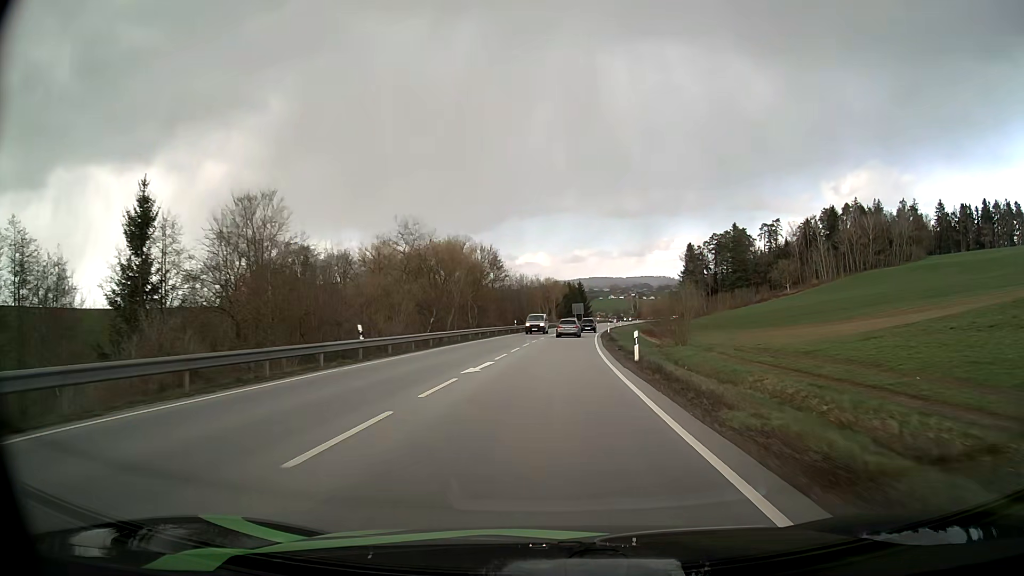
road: primary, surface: asphalt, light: Day
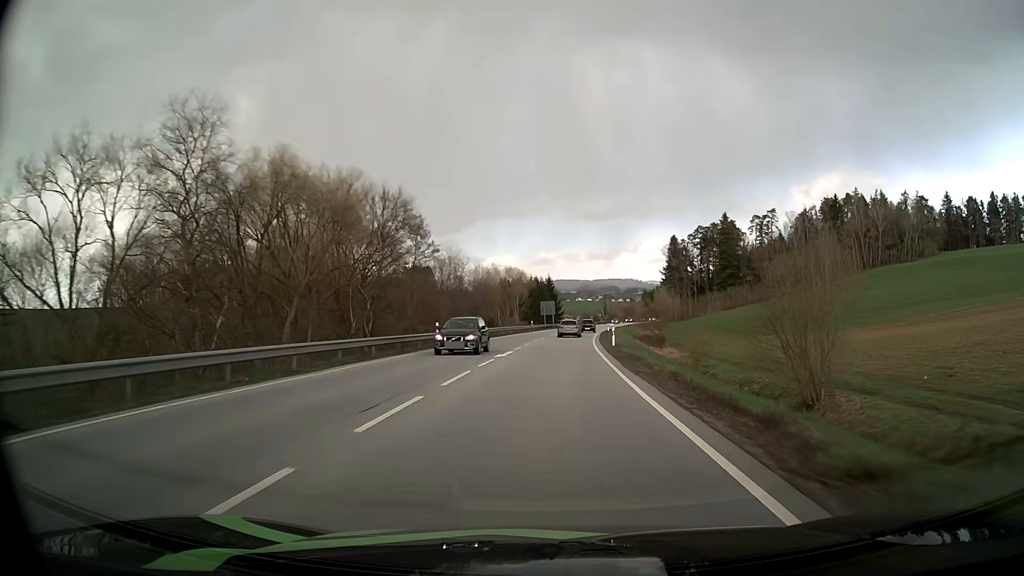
(+0.8, +34.1) m; +3°
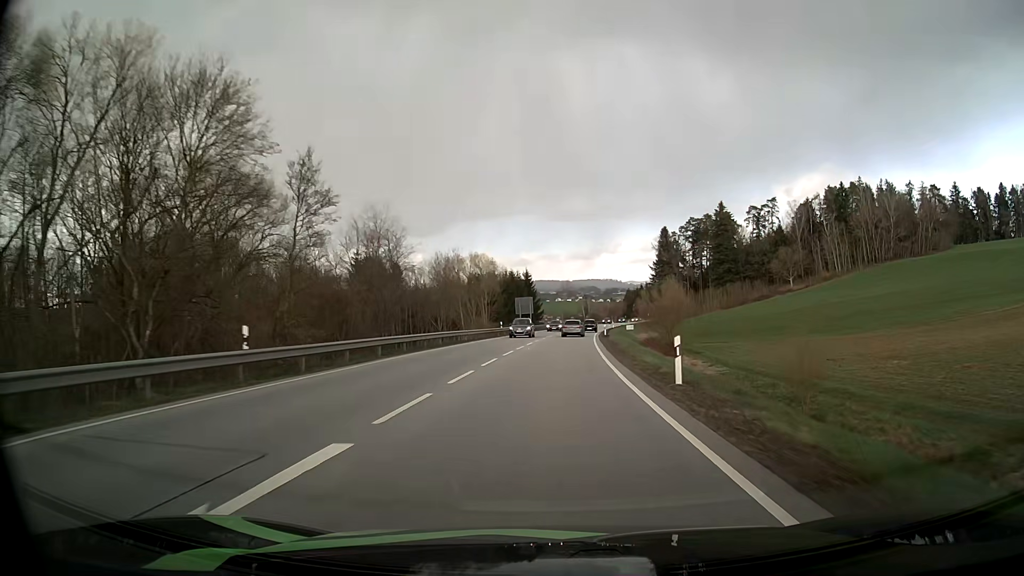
(+0.3, +23.3) m; +2°
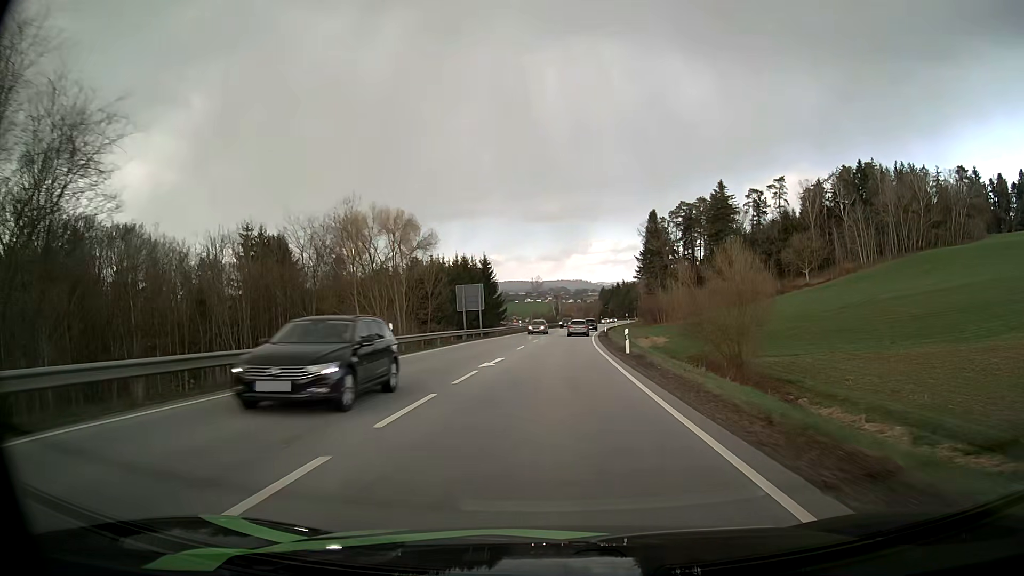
(+0.9, +36.6) m; +2°
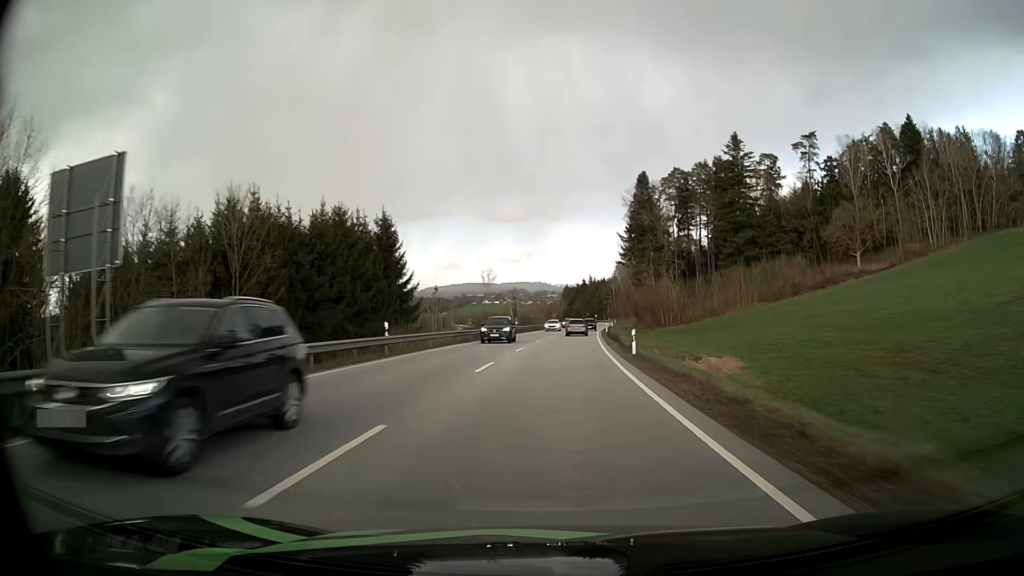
(+1.8, +51.5) m; +4°
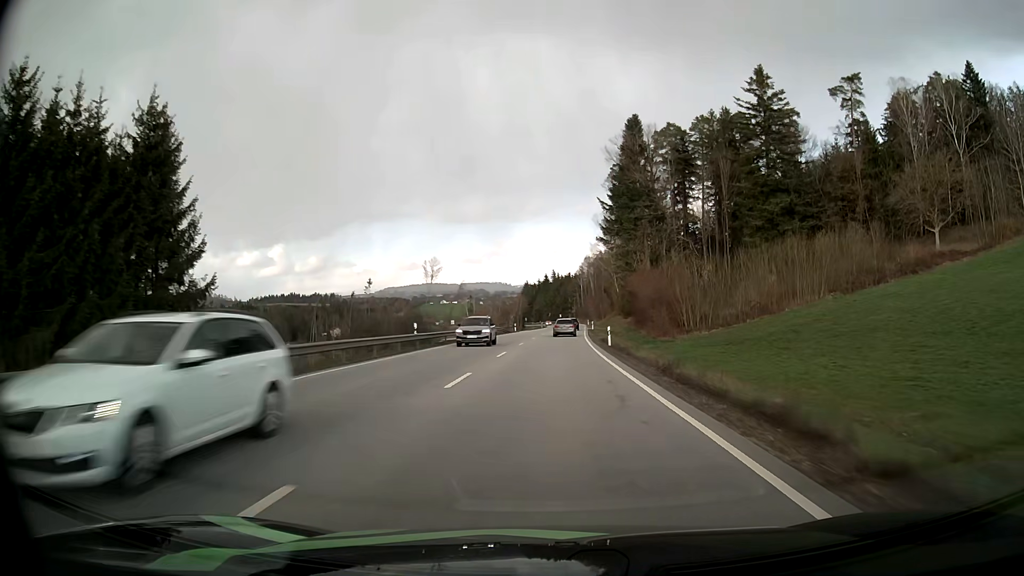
(+1.2, +40.4) m; +3°
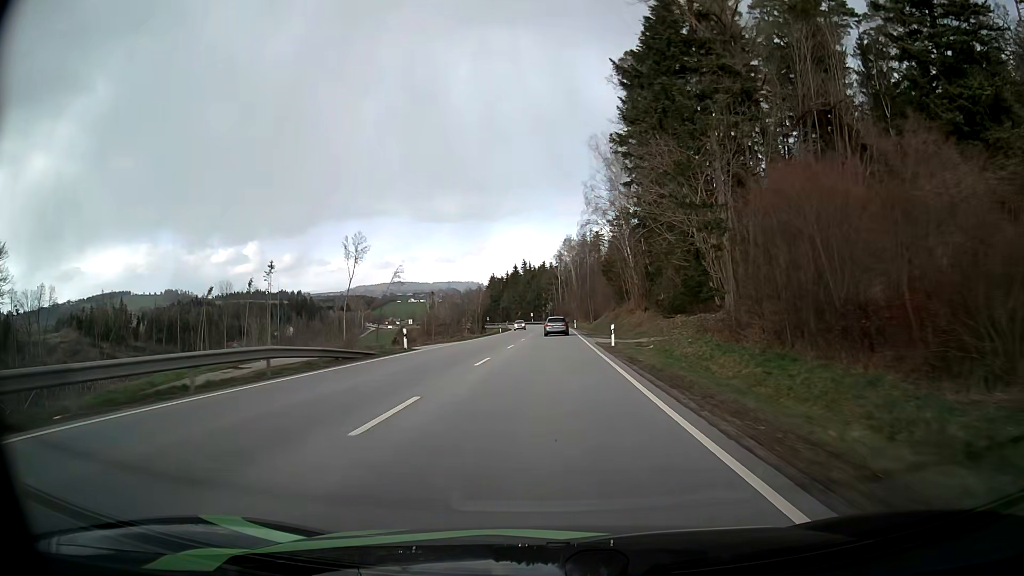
(+1.3, +53.7) m; +2°
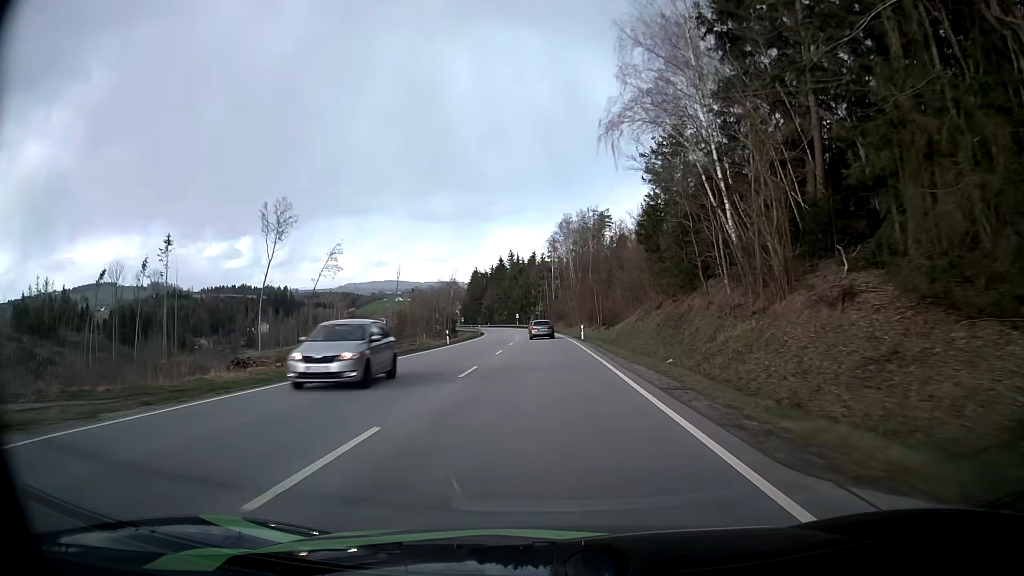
(+0.4, +39.0) m; +1°
(0, +10) (0, +20) (0, +30) (0, +40) (0, +50) (0, +60) (-1, +70) (-1, +80) (-2, +90) (-3, +100) m
